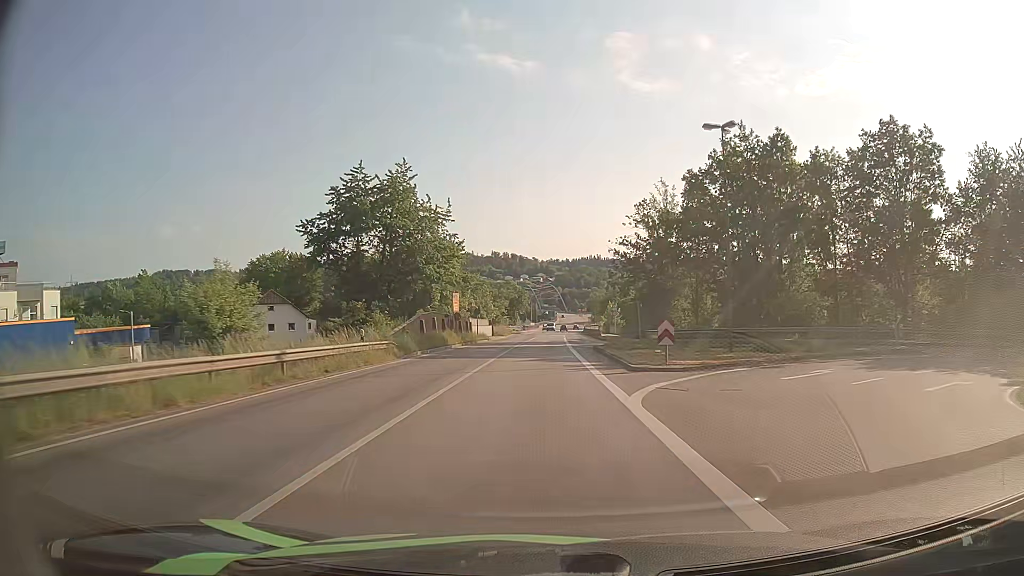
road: primary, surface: asphalt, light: Day
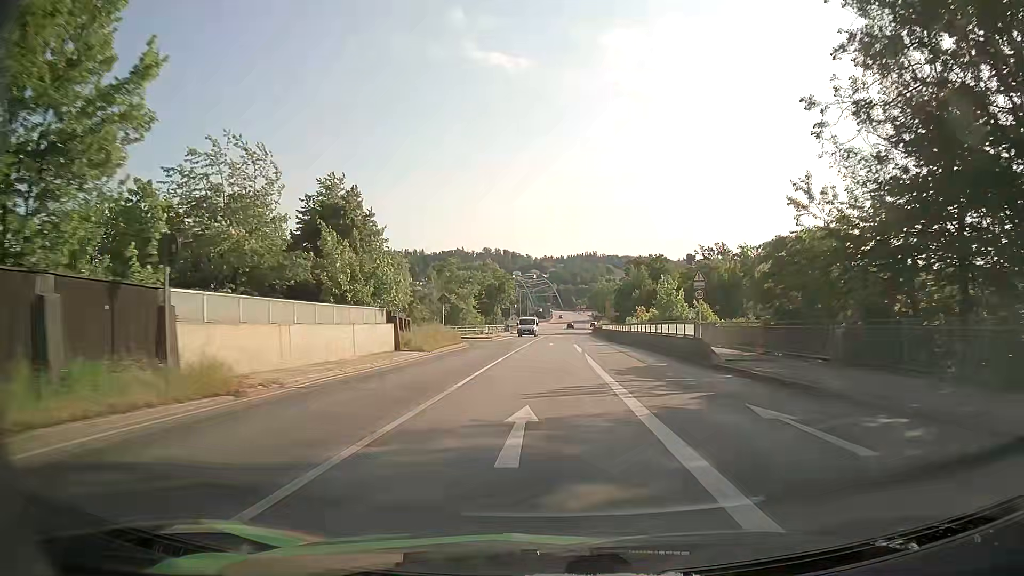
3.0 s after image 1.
(-0.1, +51.1) m; 0°
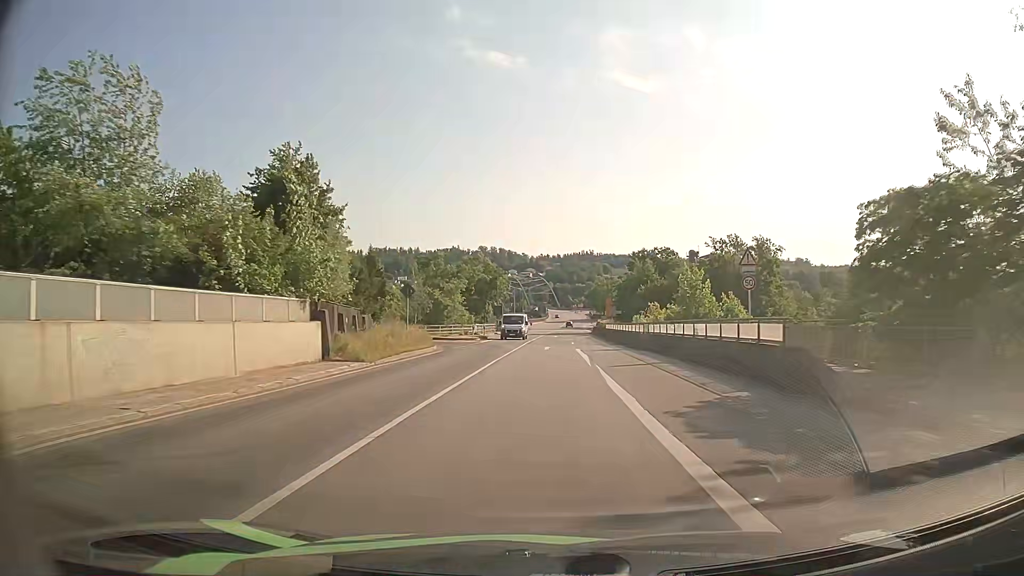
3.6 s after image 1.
(0.0, +10.0) m; +1°
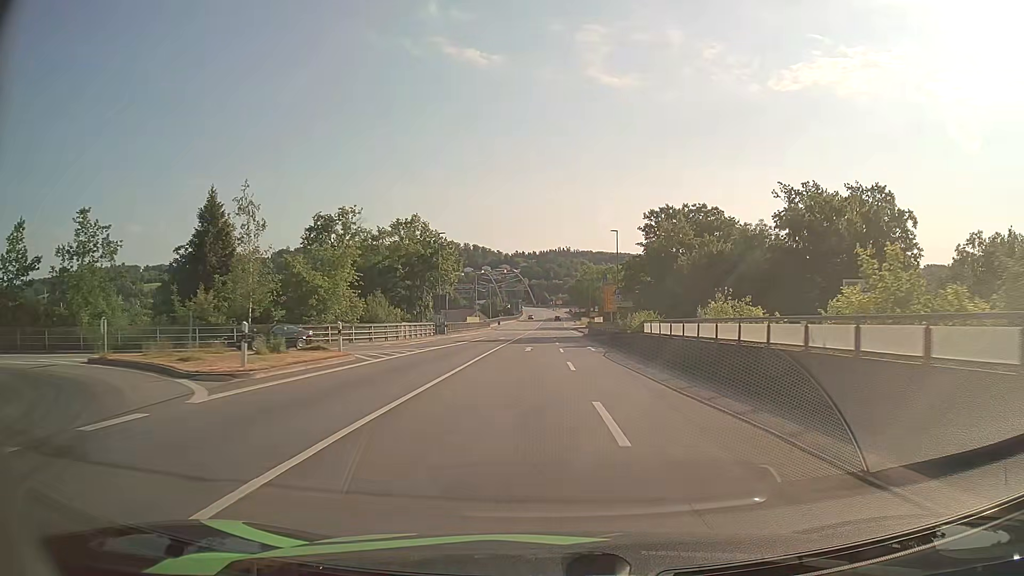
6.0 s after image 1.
(+0.2, +38.9) m; +2°
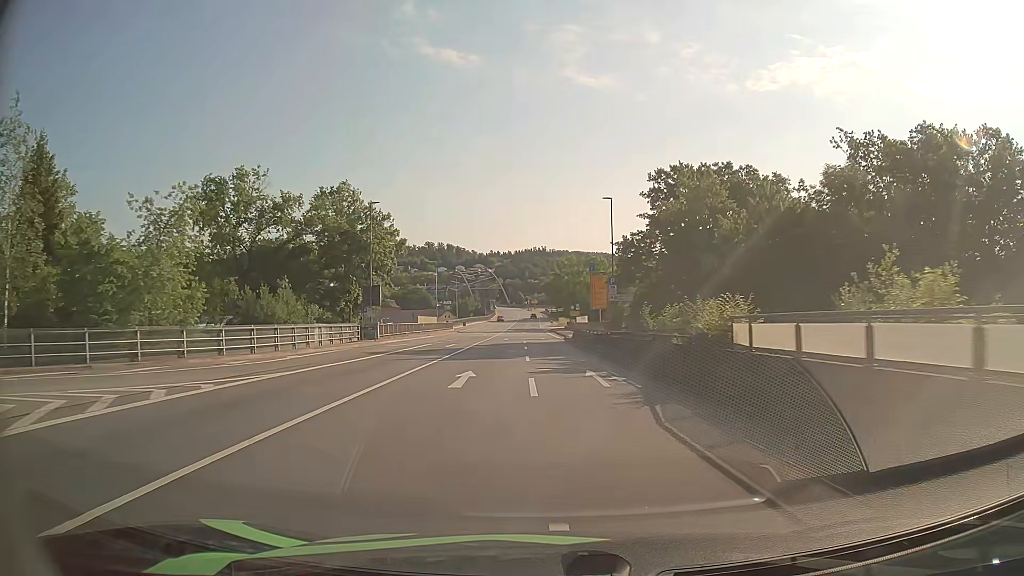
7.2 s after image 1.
(+0.3, +18.6) m; +2°
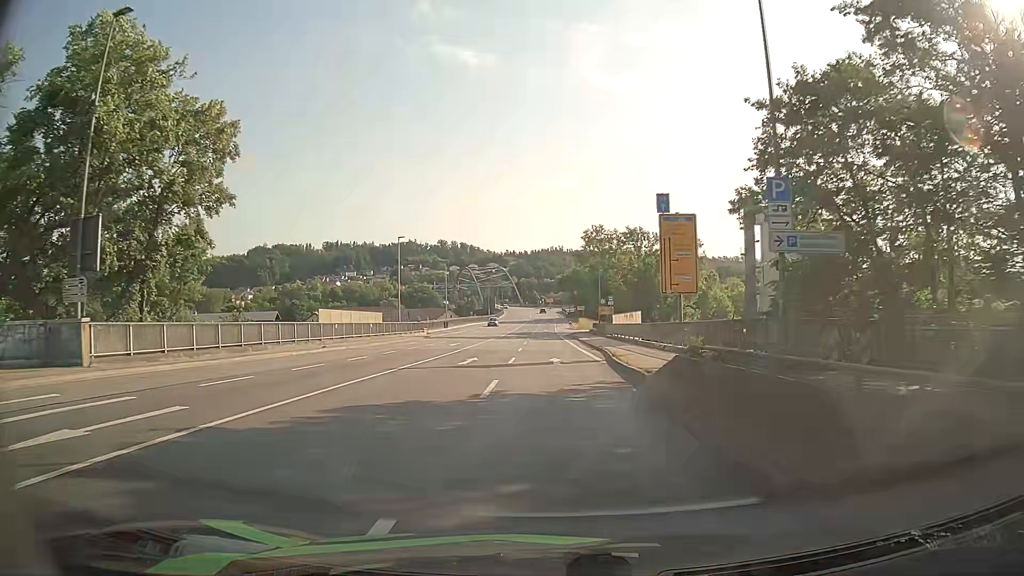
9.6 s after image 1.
(-0.1, +35.7) m; -1°
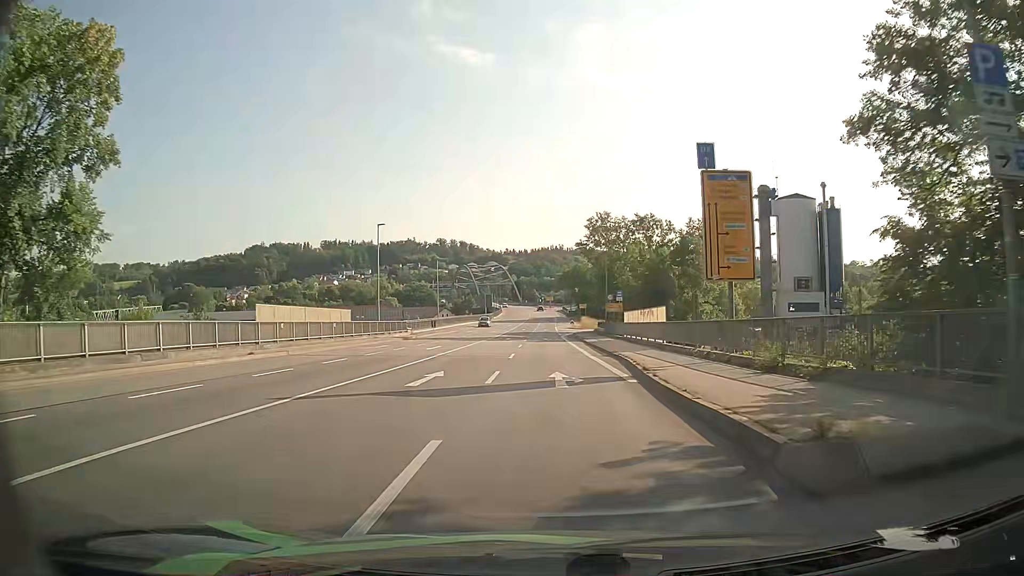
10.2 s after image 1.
(0.0, +8.8) m; 0°
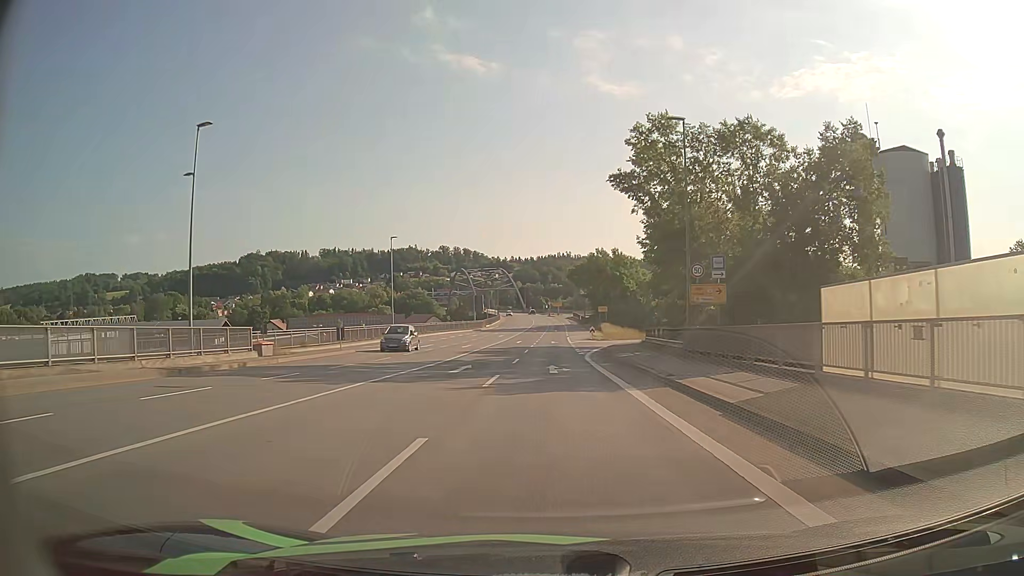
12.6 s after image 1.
(-0.1, +35.3) m; -1°
(0, +10) (0, +20) (0, +30) (0, +40) (0, +50) (+1, +60) (+1, +70) (+1, +80) (+1, +90) (+2, +100) m
